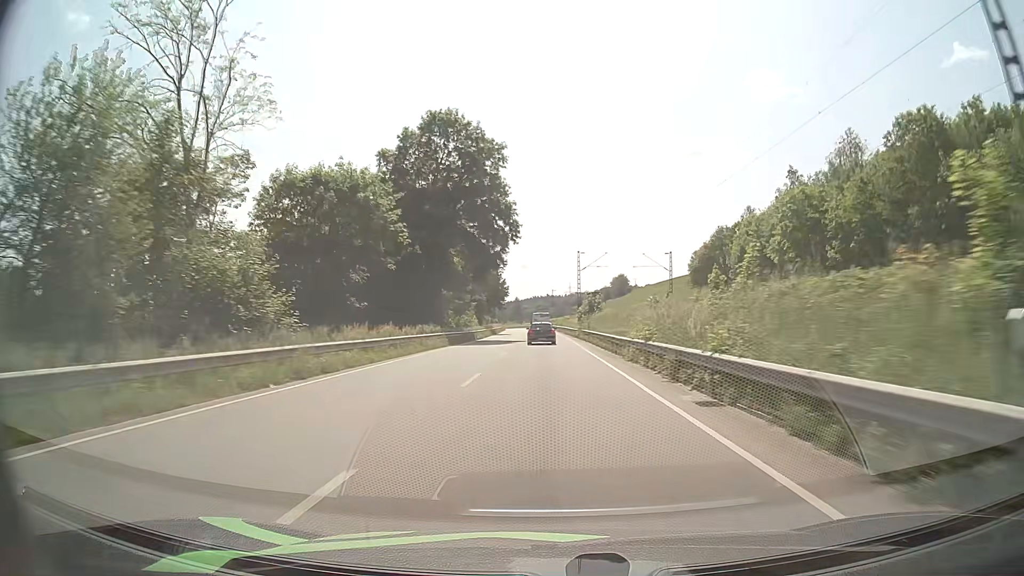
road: primary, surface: asphalt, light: Day
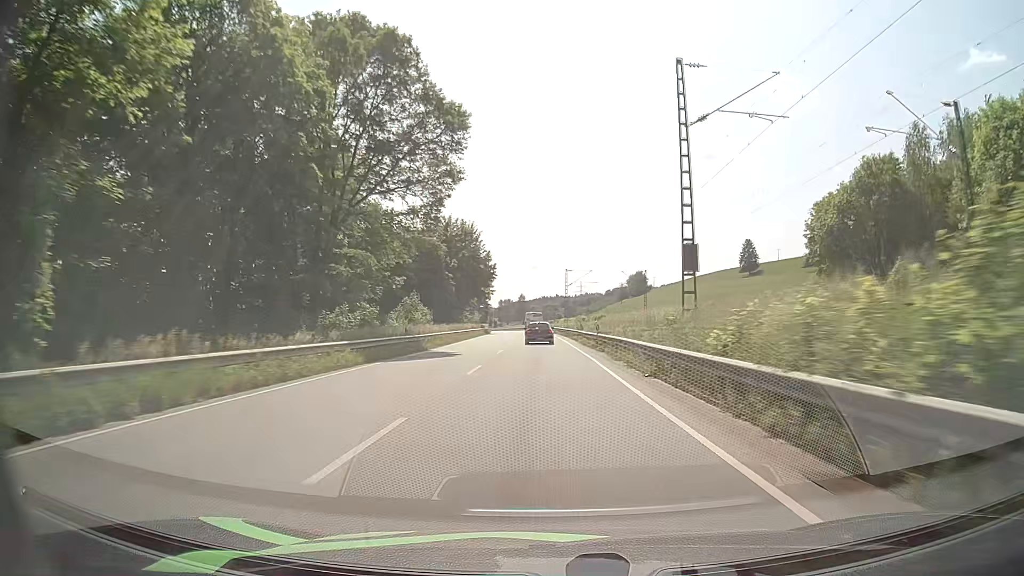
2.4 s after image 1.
(-0.2, +57.9) m; -1°
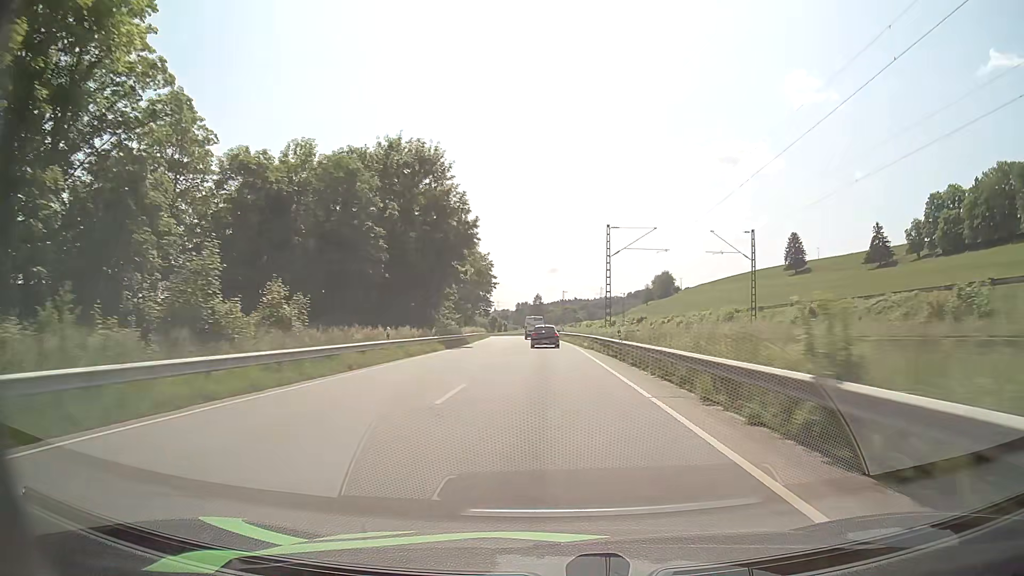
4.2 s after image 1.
(-0.5, +43.0) m; -2°
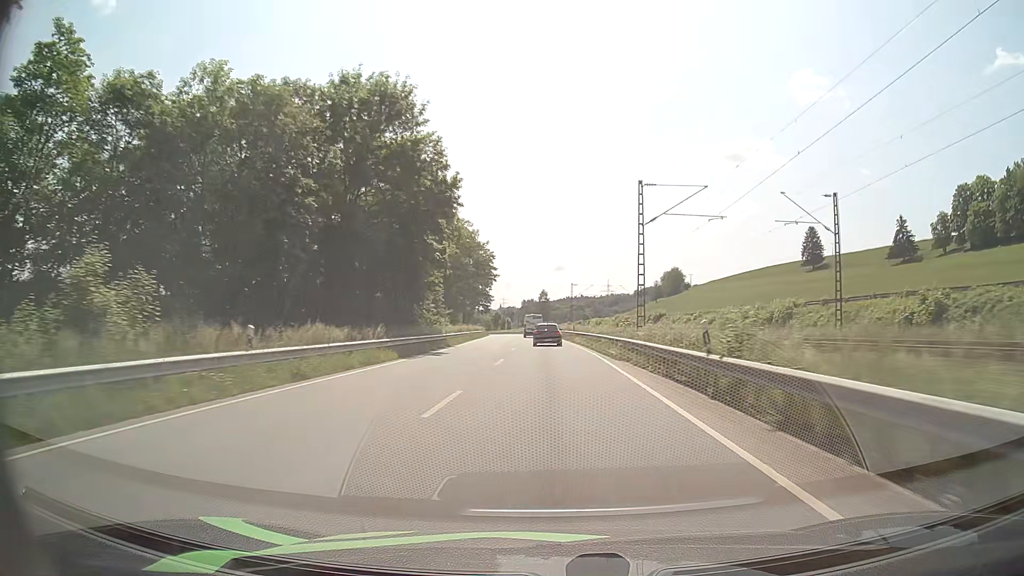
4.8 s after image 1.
(0.0, +14.2) m; 0°
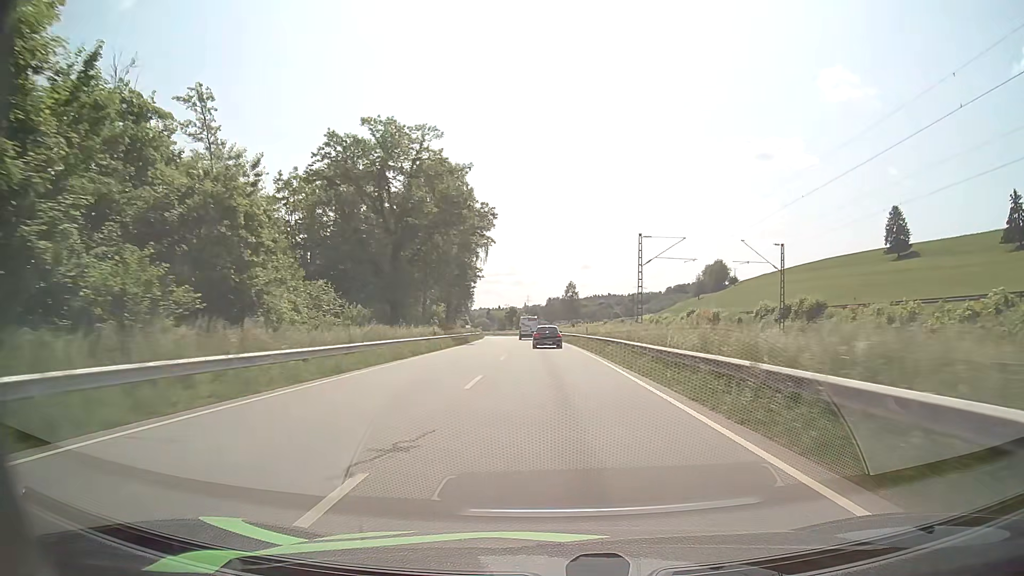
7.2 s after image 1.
(-0.9, +56.6) m; -2°
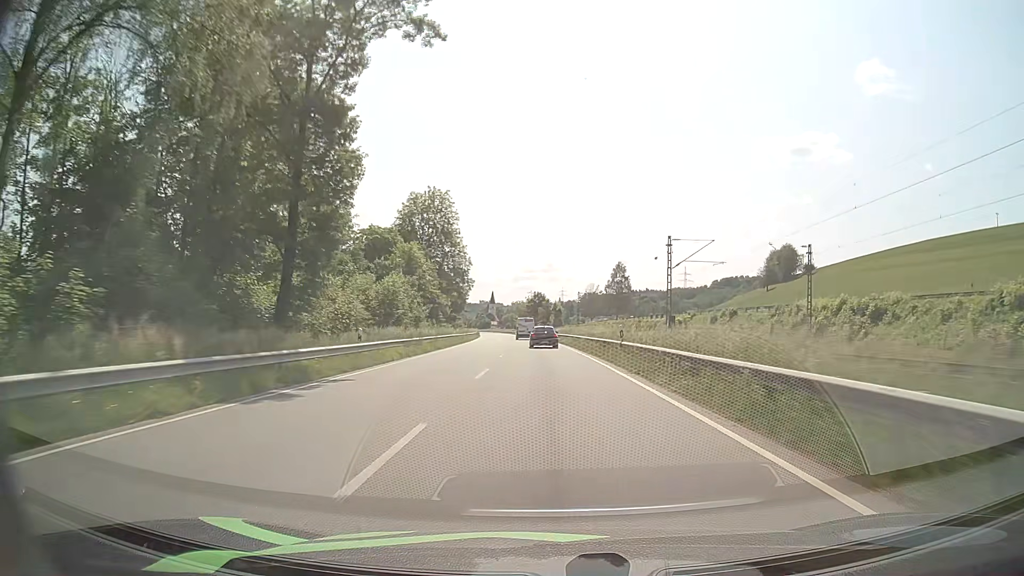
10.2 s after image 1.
(-1.8, +70.5) m; -3°
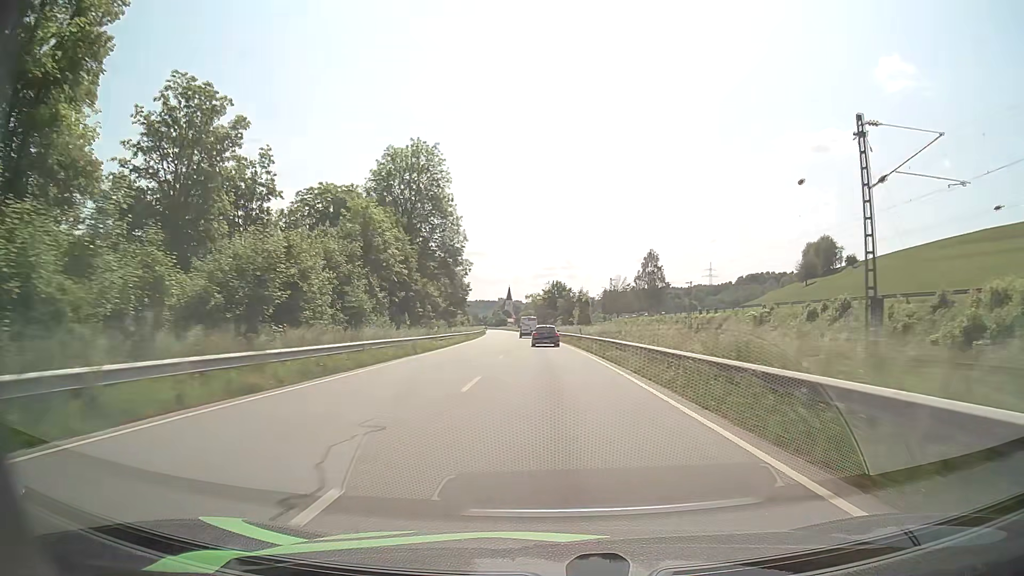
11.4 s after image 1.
(-0.5, +28.5) m; -2°
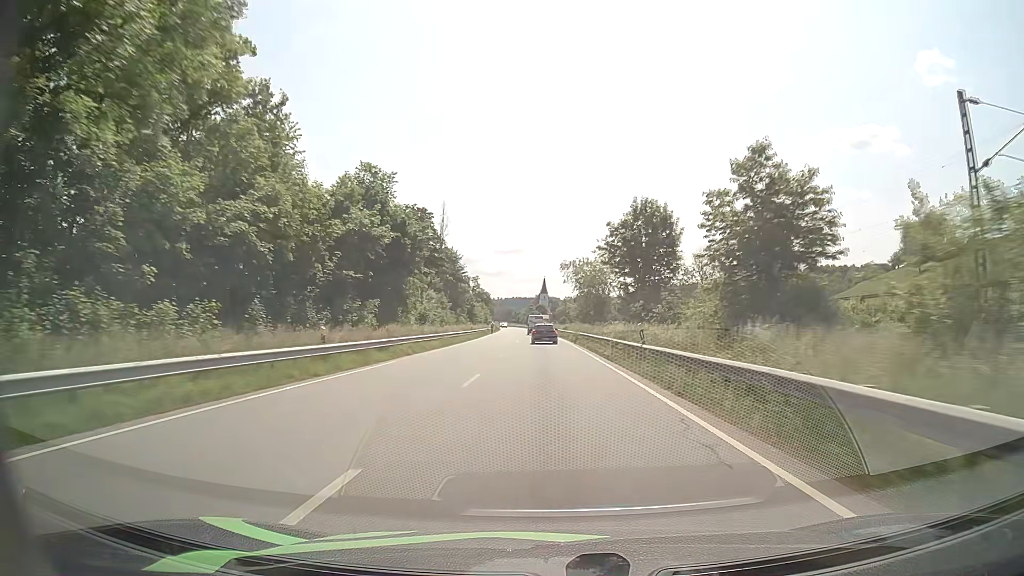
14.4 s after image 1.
(-2.0, +73.0) m; -3°
(0, +10) (0, +20) (0, +30) (0, +40) (-1, +50) (-1, +60) (-1, +70) (-2, +80) (-2, +90) (-2, +100) m
